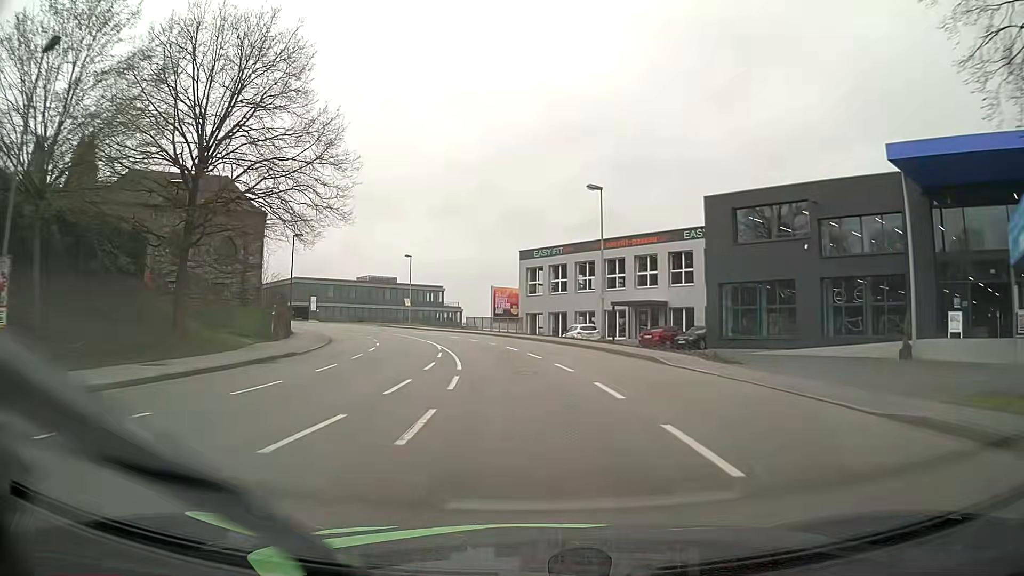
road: tertiary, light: Day
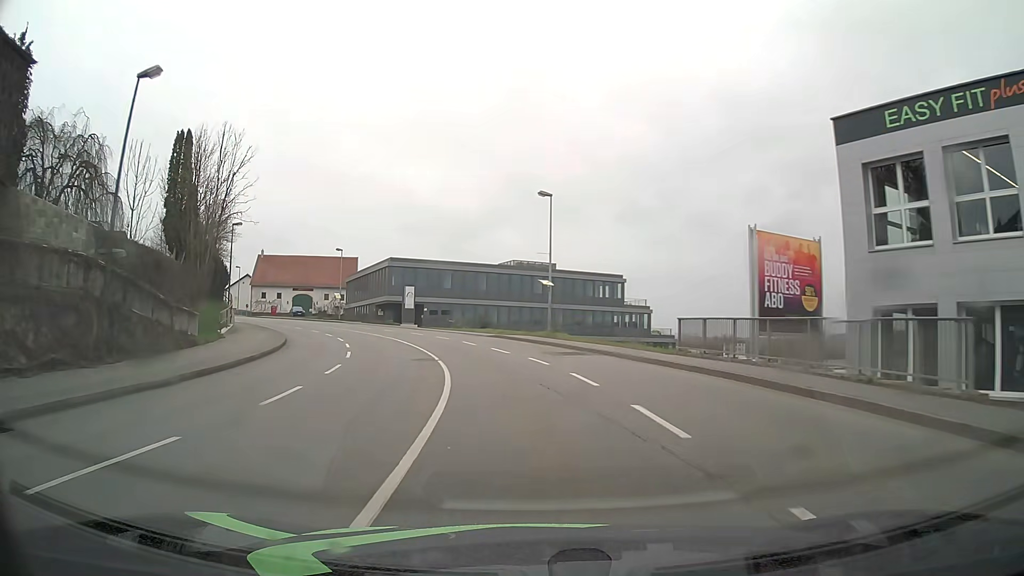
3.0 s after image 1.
(-4.5, +39.1) m; -16°
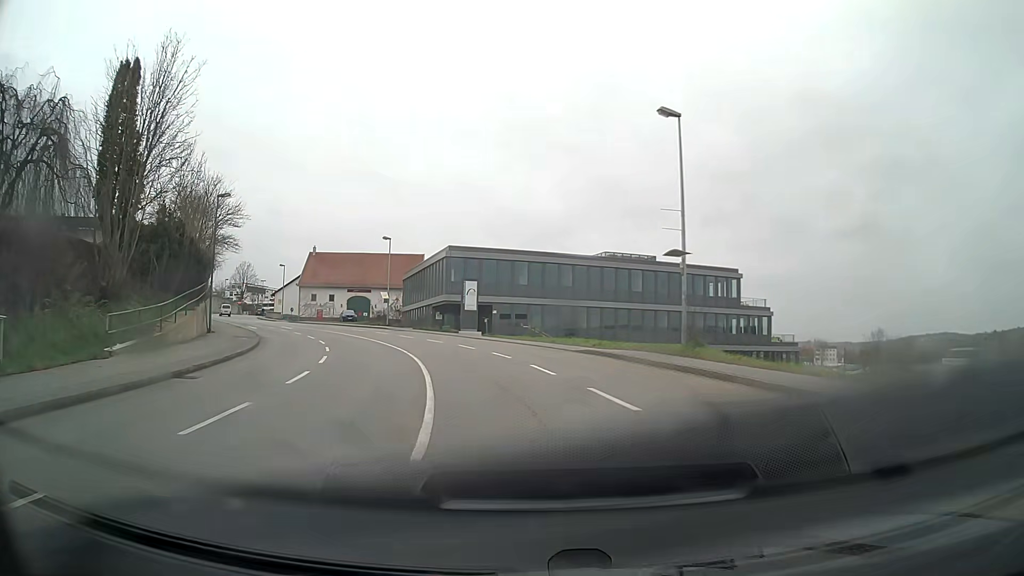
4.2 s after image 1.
(-1.0, +15.5) m; -7°
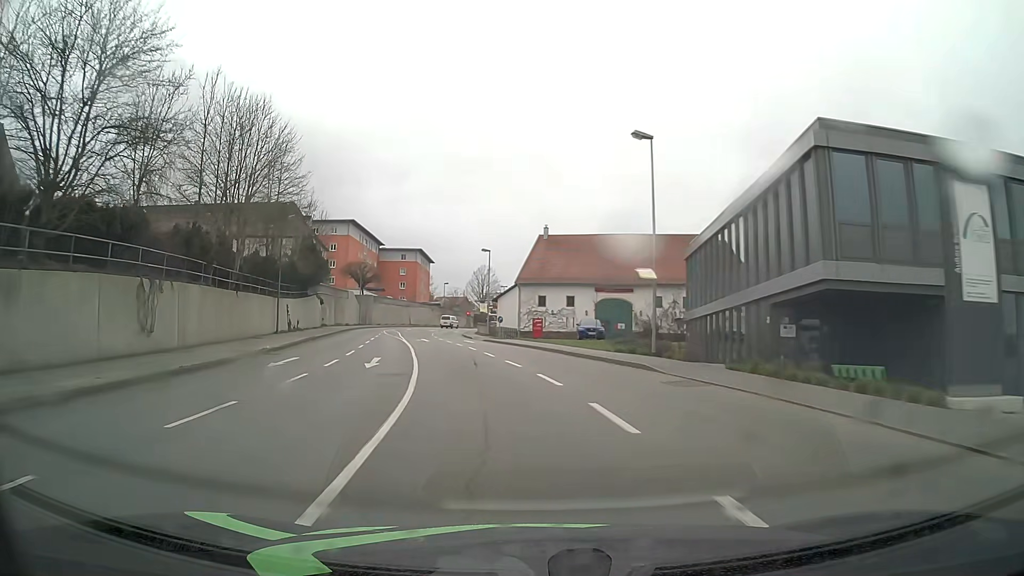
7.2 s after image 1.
(-7.2, +36.5) m; -24°
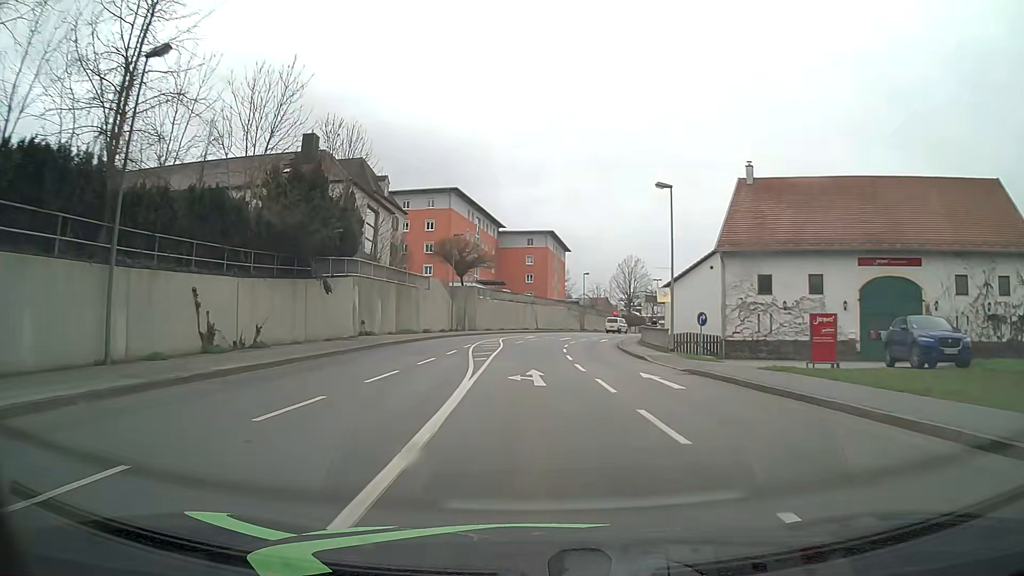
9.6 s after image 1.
(-3.8, +30.0) m; -12°
(0, +10) (0, +20) (0, +30) (+1, +40) (+2, +50) (+4, +60) (+7, +69) (+11, +78) (+15, +88) (+20, +97) m
